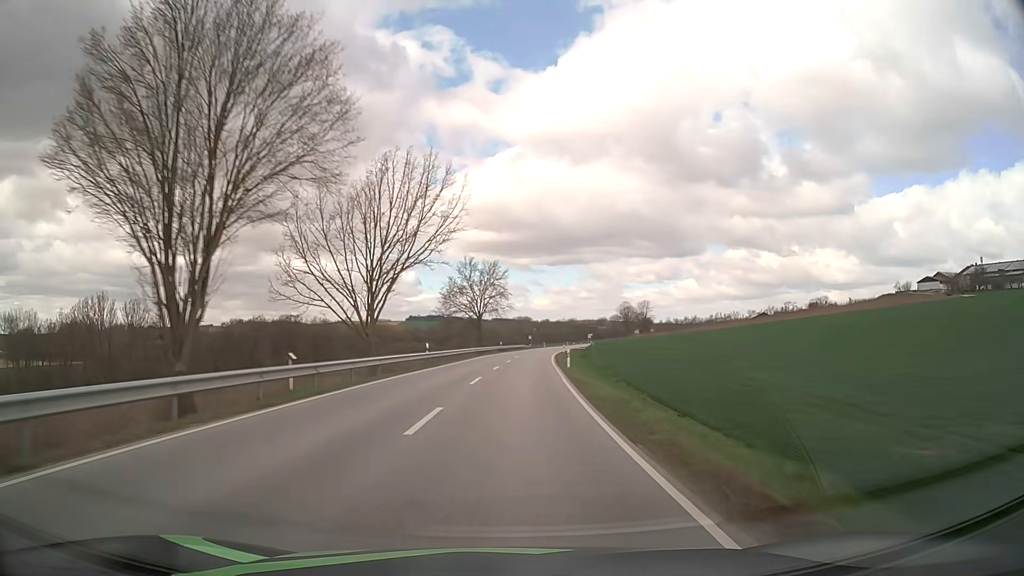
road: secondary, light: Day
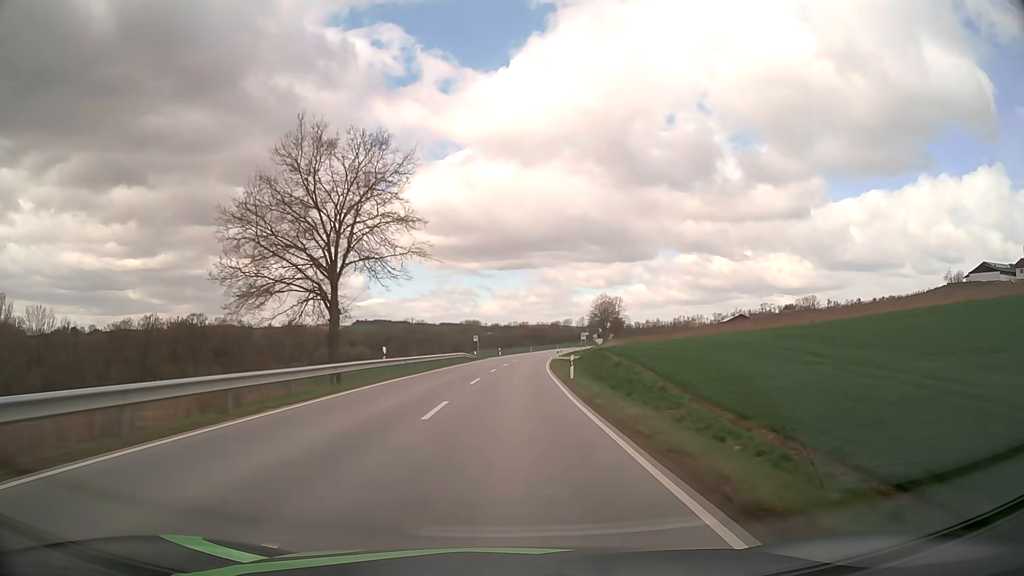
(+2.3, +57.6) m; +4°
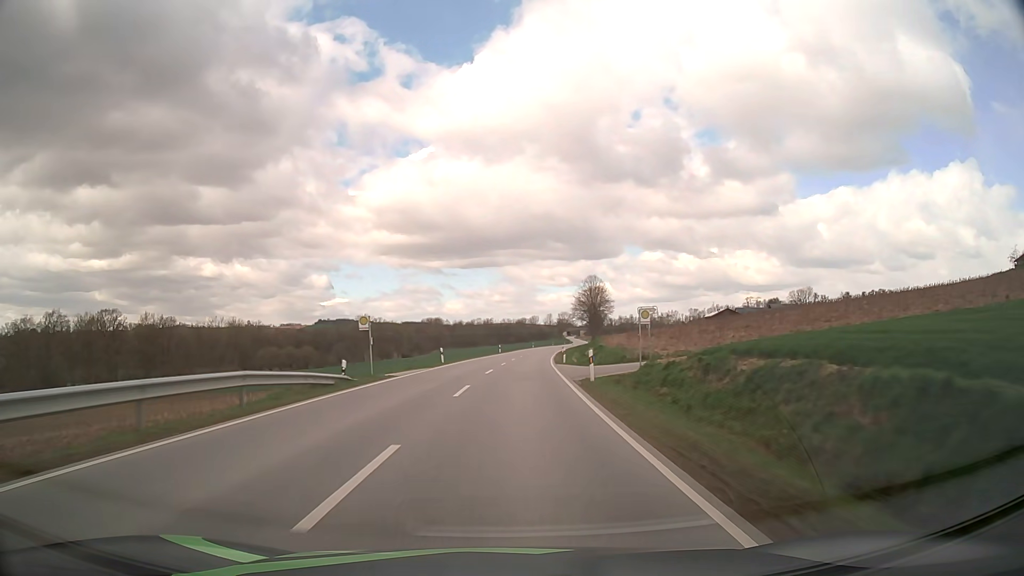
(+1.0, +43.7) m; +3°
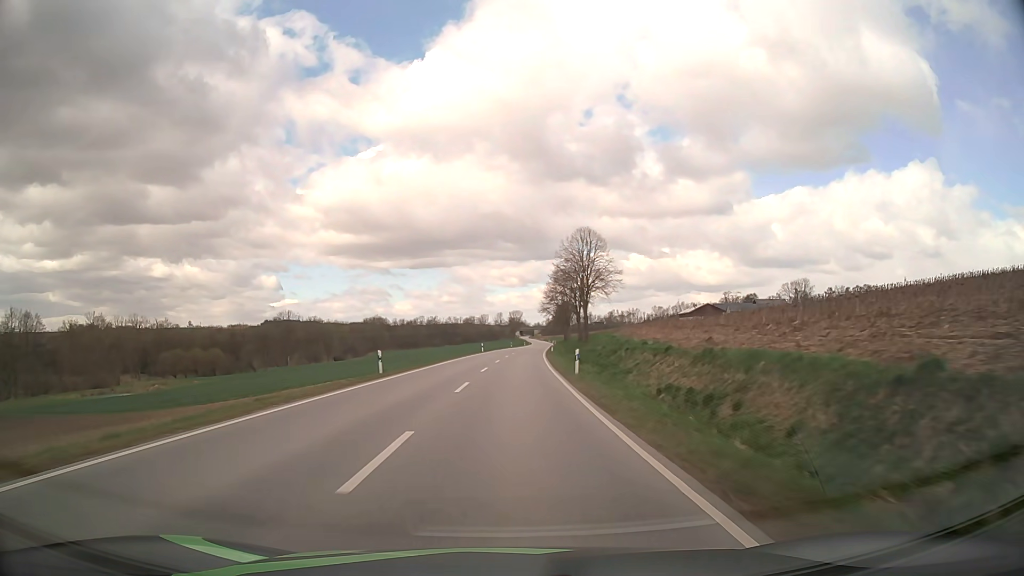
(+2.5, +58.8) m; +5°
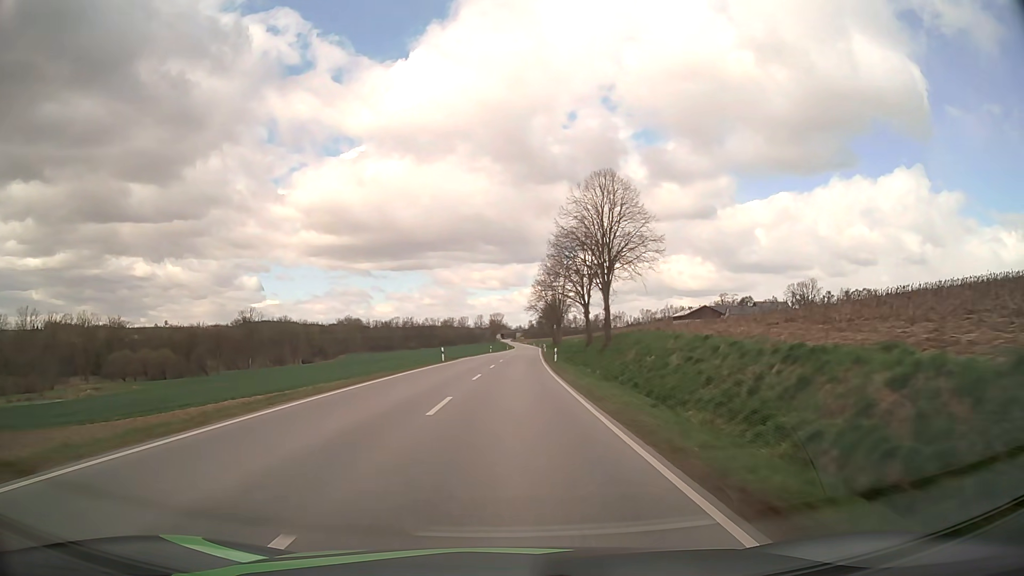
(+0.4, +29.6) m; +2°
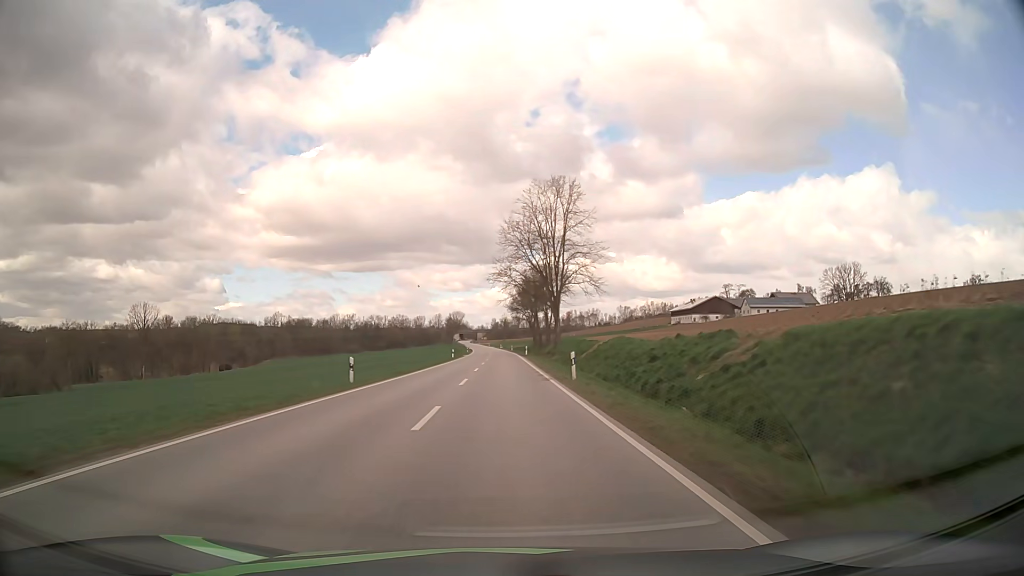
(+2.1, +74.2) m; +3°
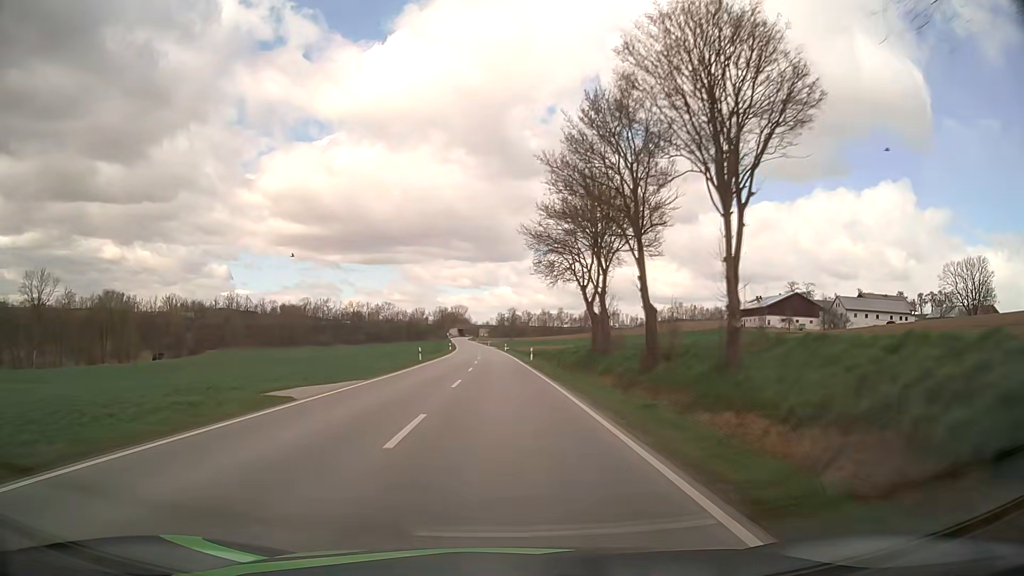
(-0.3, +74.2) m; -1°
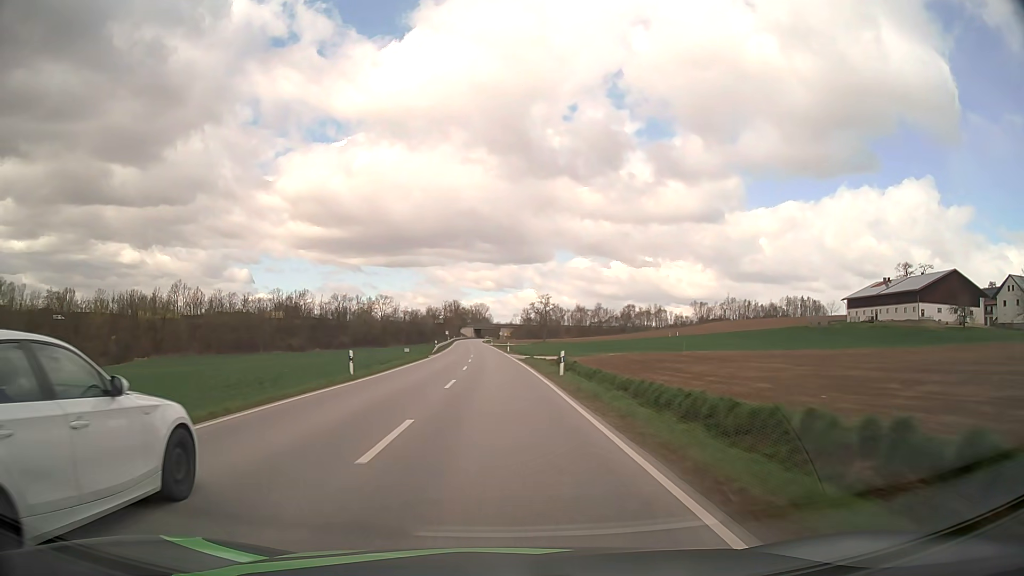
(-1.1, +73.3) m; -2°
(0, +10) (0, +20) (0, +30) (-1, +40) (-1, +50) (-2, +60) (-2, +70) (-3, +80) (-3, +90) (-4, +100) m
